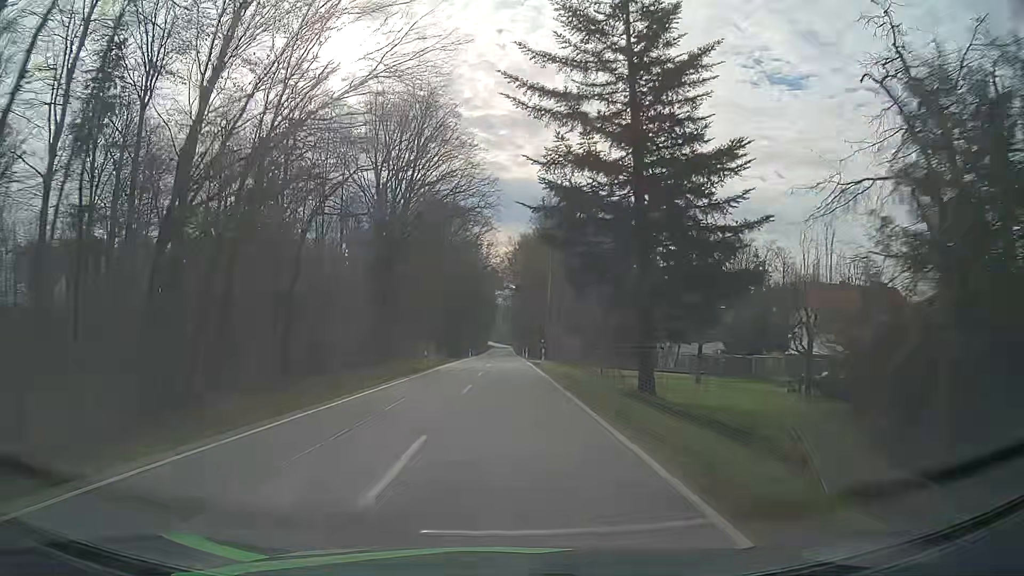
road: secondary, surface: asphalt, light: Day
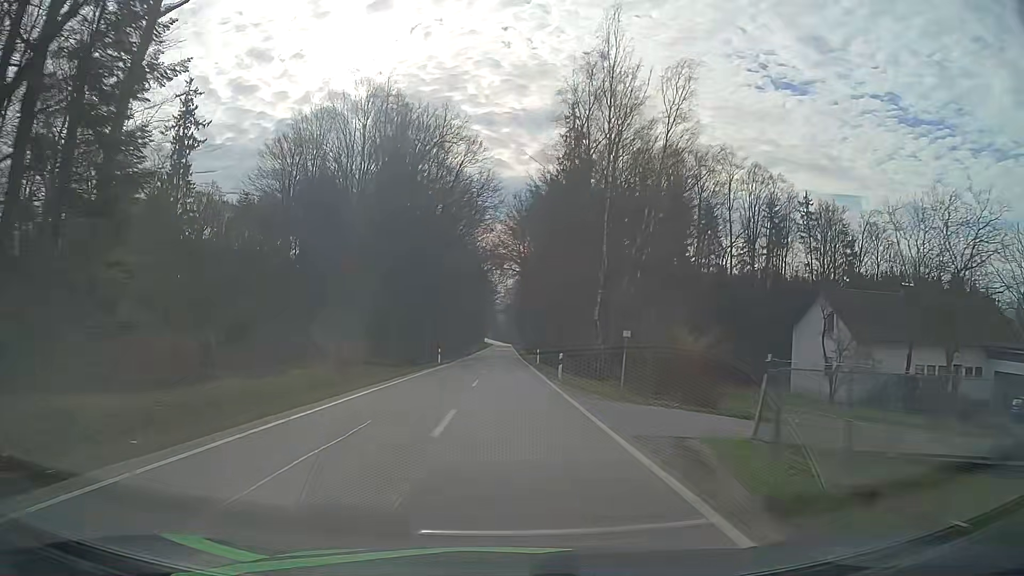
(-0.2, +43.6) m; 0°
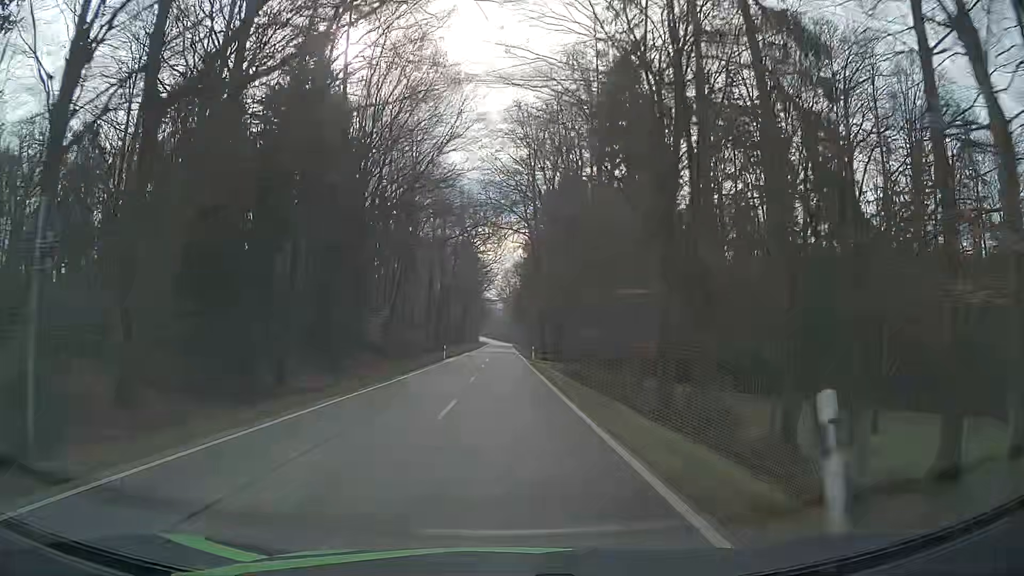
(-0.3, +46.0) m; 0°
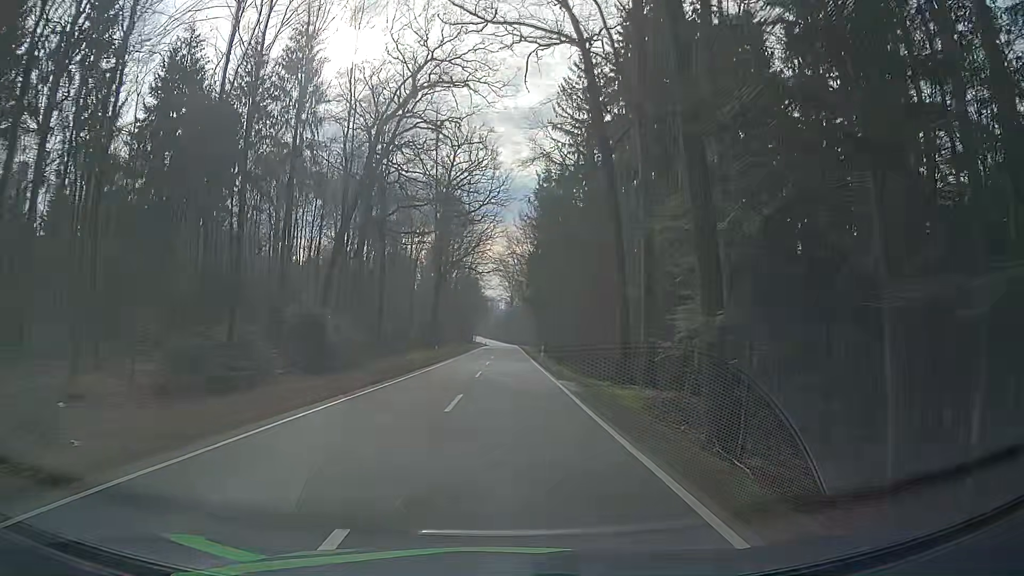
(-0.1, +58.7) m; 0°
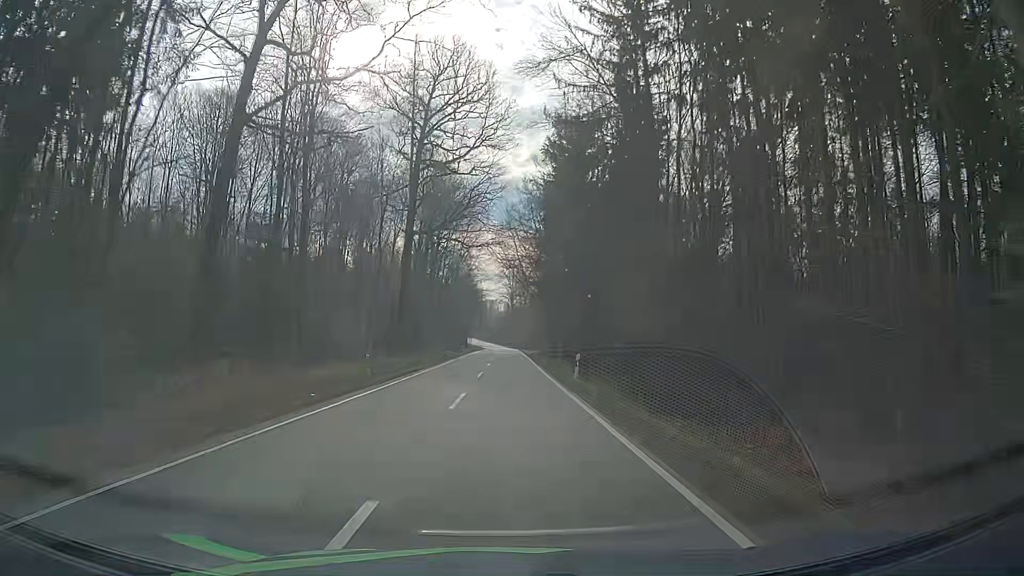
(-0.1, +23.4) m; -1°
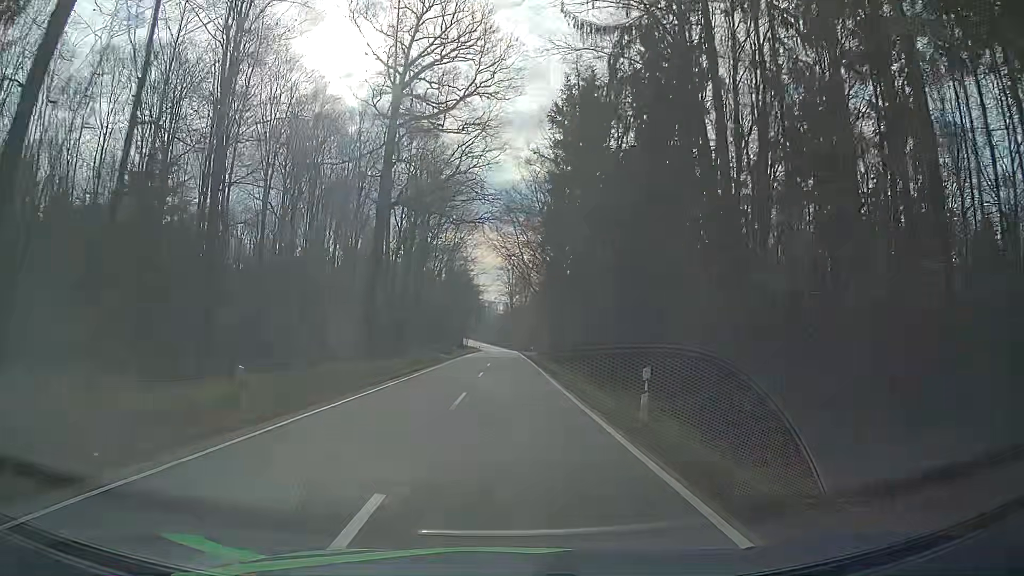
(+0.1, +11.7) m; +1°
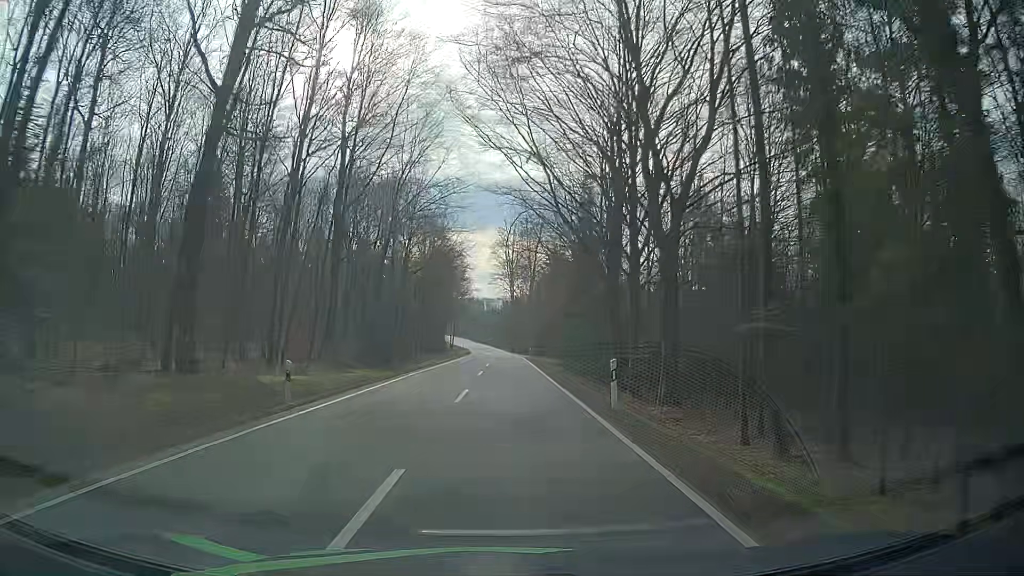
(+0.3, +47.4) m; 0°
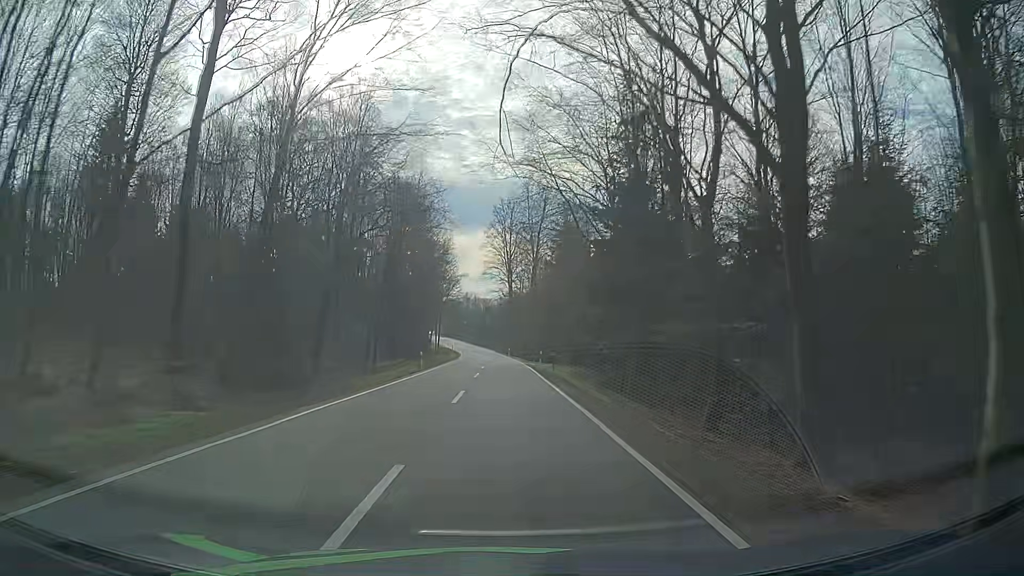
(+0.1, +23.8) m; +1°
(0, +10) (0, +20) (0, +30) (0, +40) (-1, +50) (-1, +60) (-2, +70) (-2, +80) (-3, +90) (-3, +100) m
